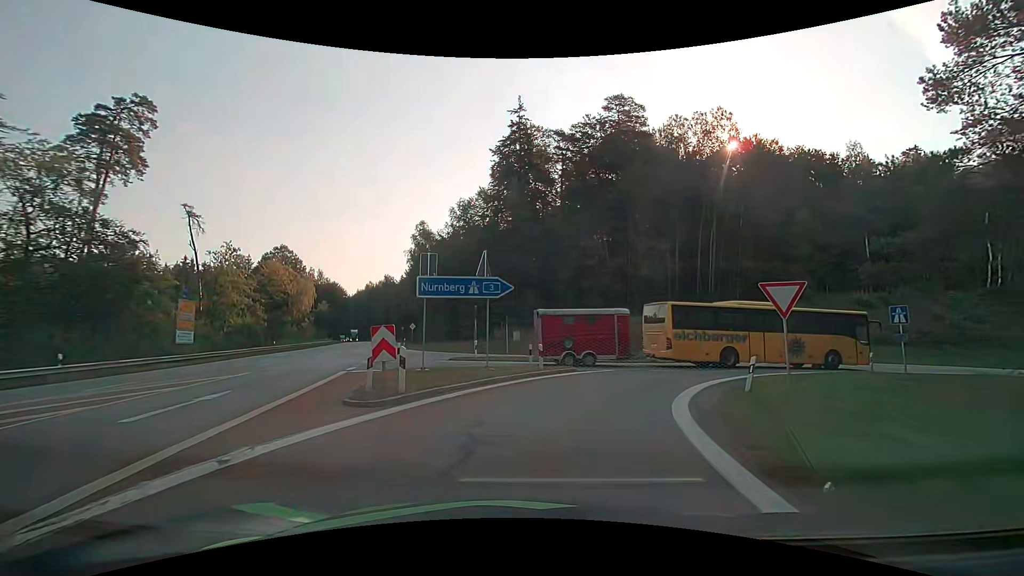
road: motorway_link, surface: asphalt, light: Day
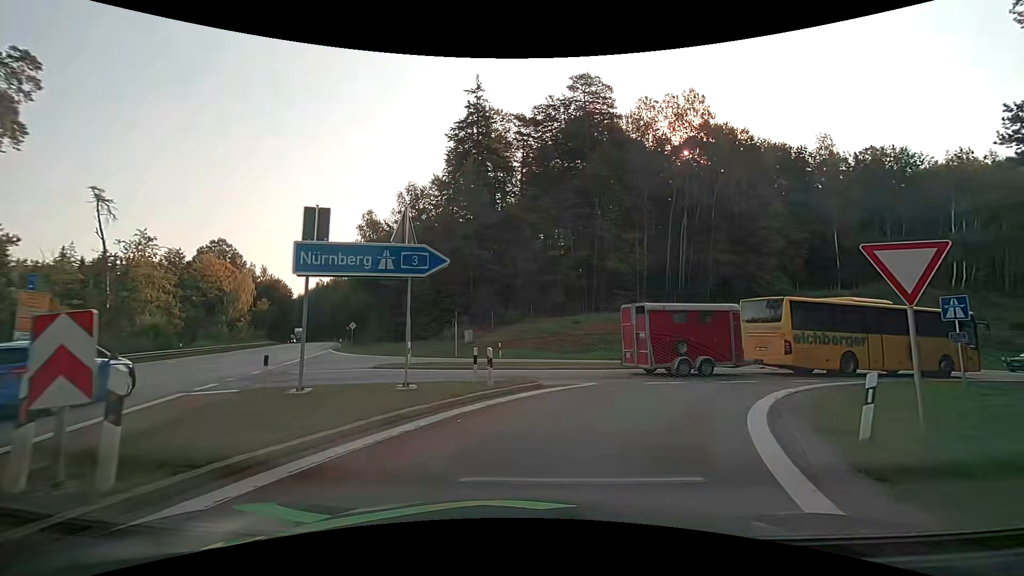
(+0.2, +6.3) m; +4°
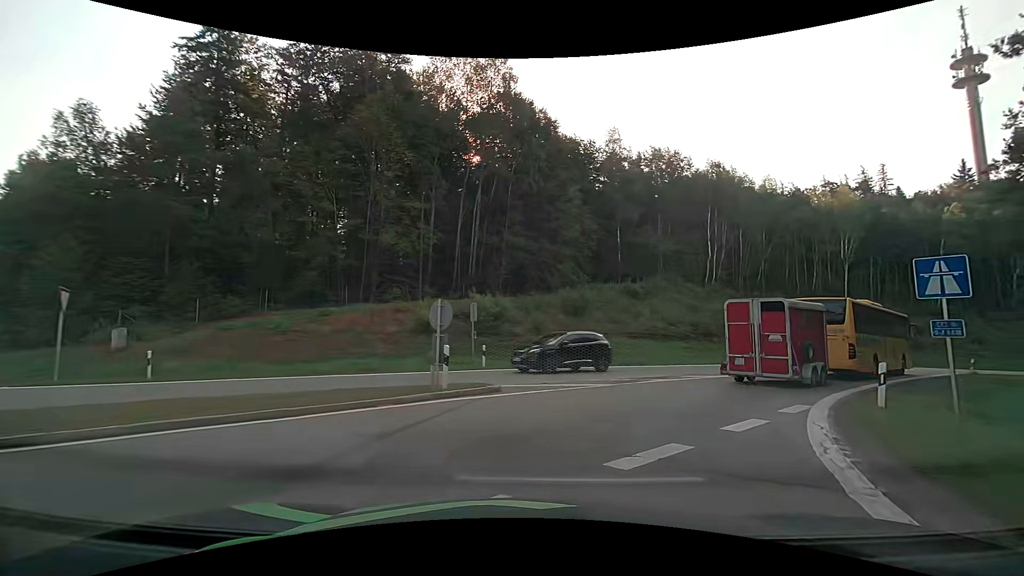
(+2.5, +12.0) m; +25°
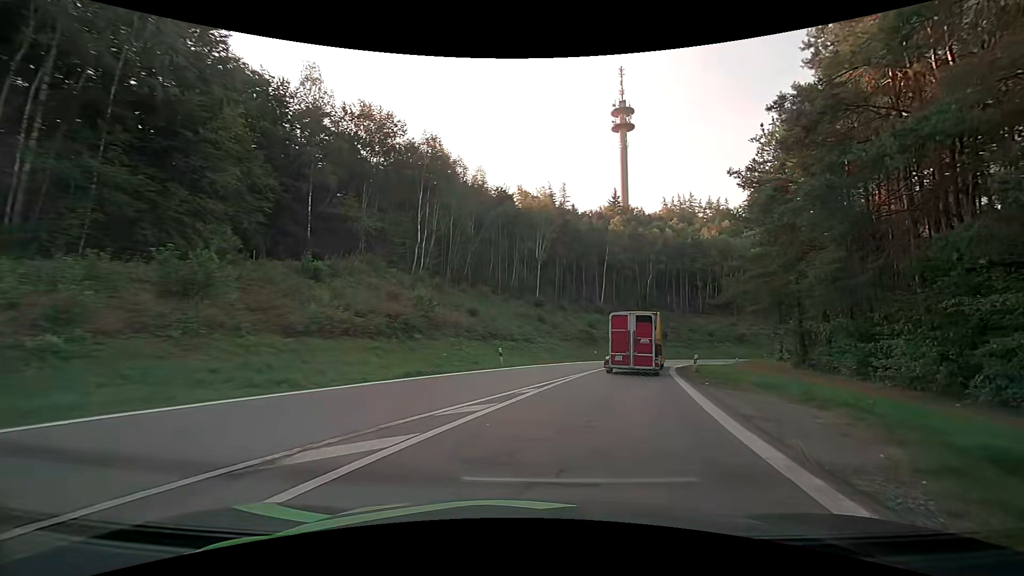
(+3.8, +13.2) m; +32°
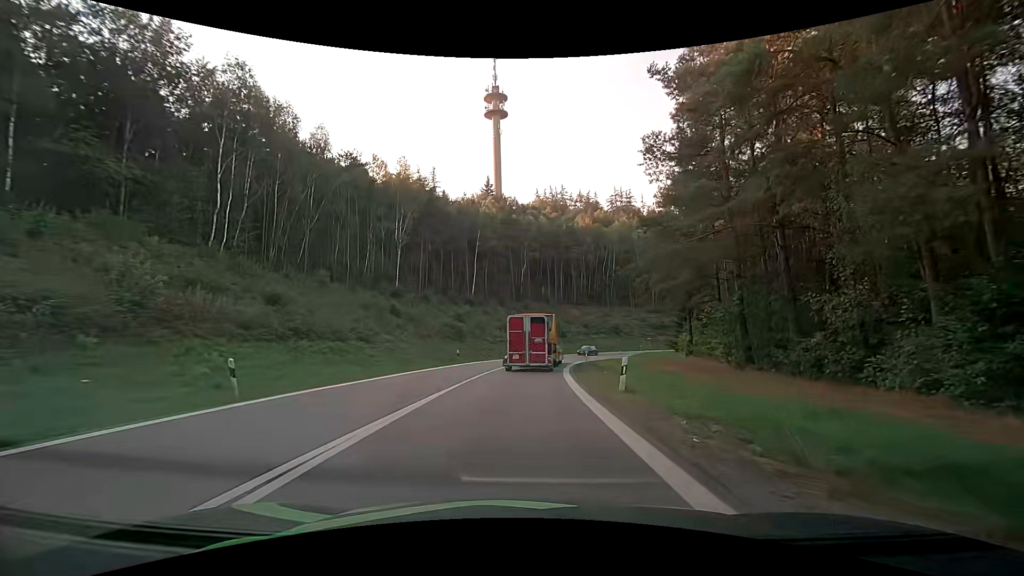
(+2.2, +13.4) m; +14°
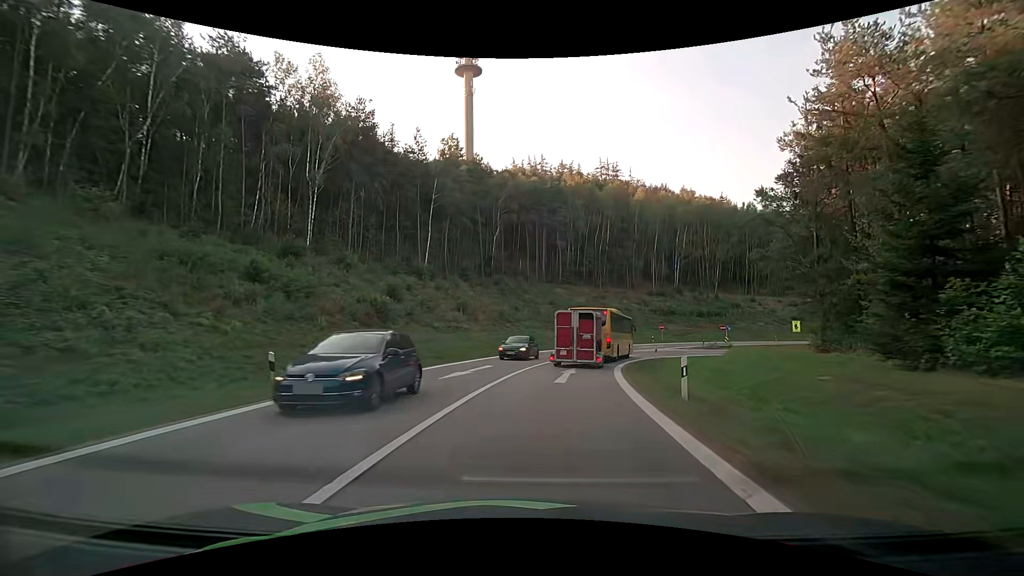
(-0.1, +25.8) m; +3°
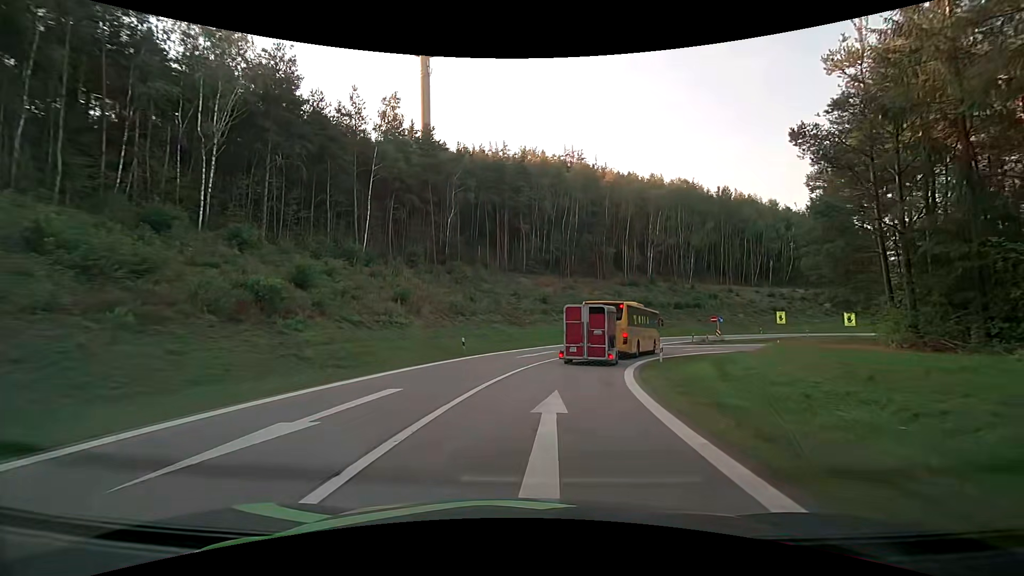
(+0.4, +11.0) m; +5°
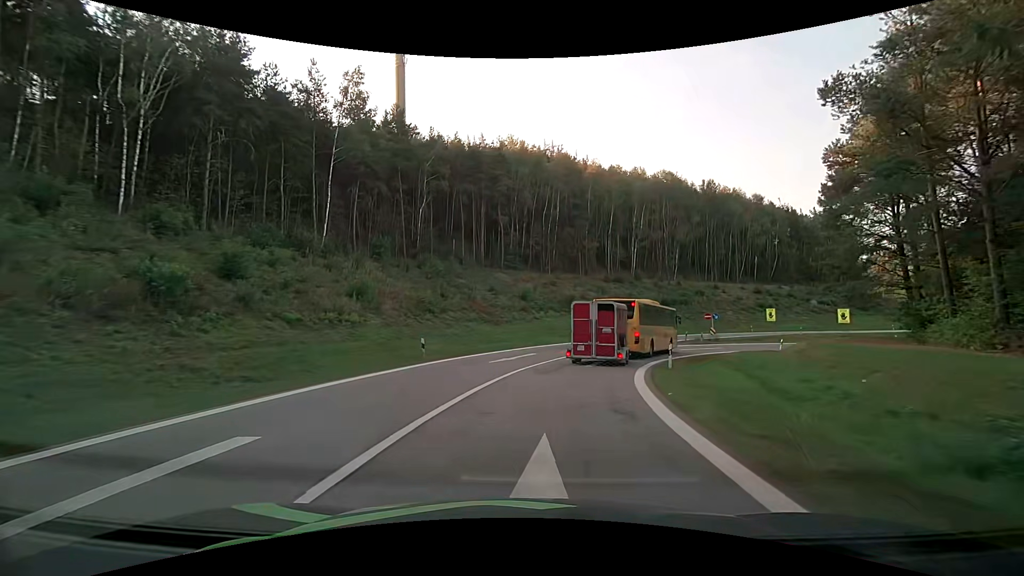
(0.0, +5.4) m; +2°
(0, +10) (+2, +20) (+5, +29) (+10, +38) (+17, +46) (+25, +51) (+34, +55) (+44, +57) (+54, +57) (+63, +55) m
